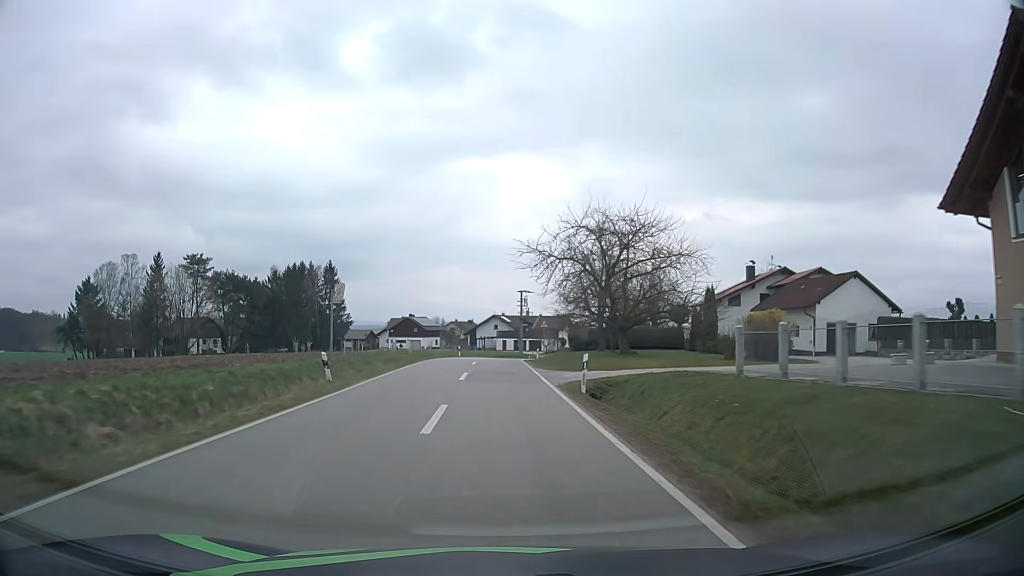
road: tertiary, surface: asphalt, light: Day
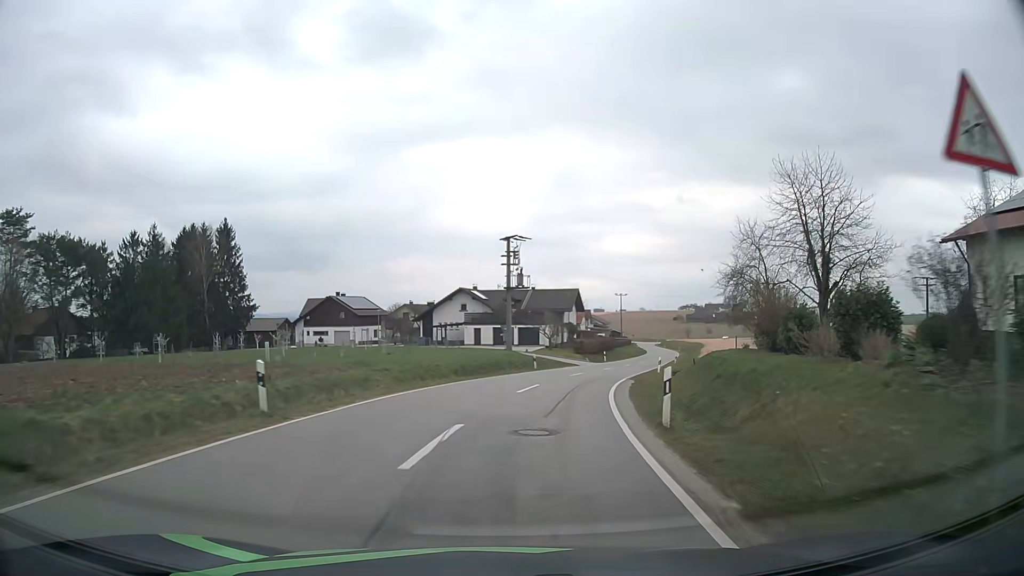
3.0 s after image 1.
(-0.5, +49.4) m; +2°
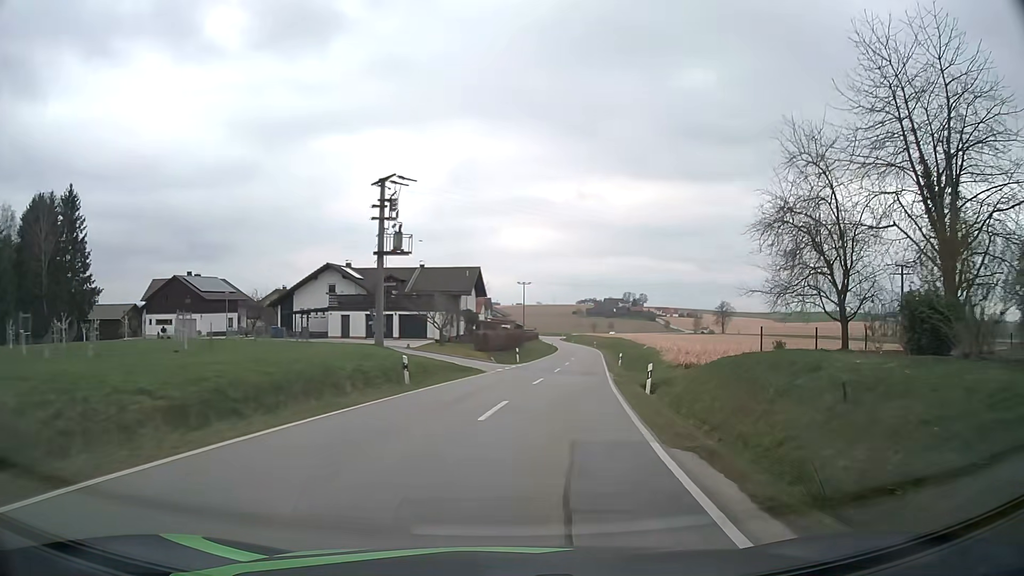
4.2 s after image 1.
(+1.3, +19.2) m; +9°
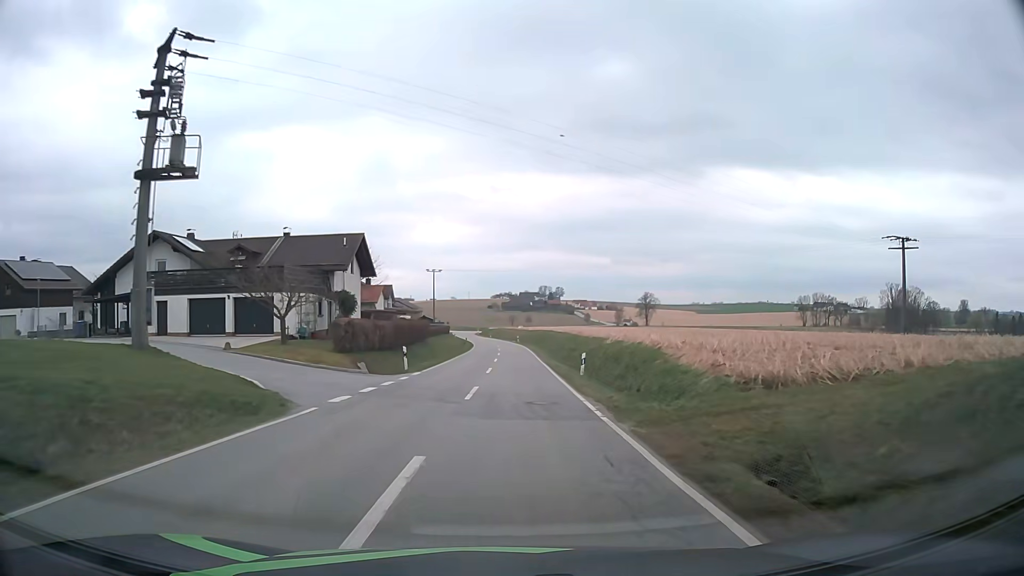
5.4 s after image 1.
(+1.5, +19.5) m; +8°
(0, +10) (0, +20) (+1, +30) (+1, +40) (+1, +50) (+1, +60) (+1, +70) (+1, +80) (0, +90) (-1, +100) m
